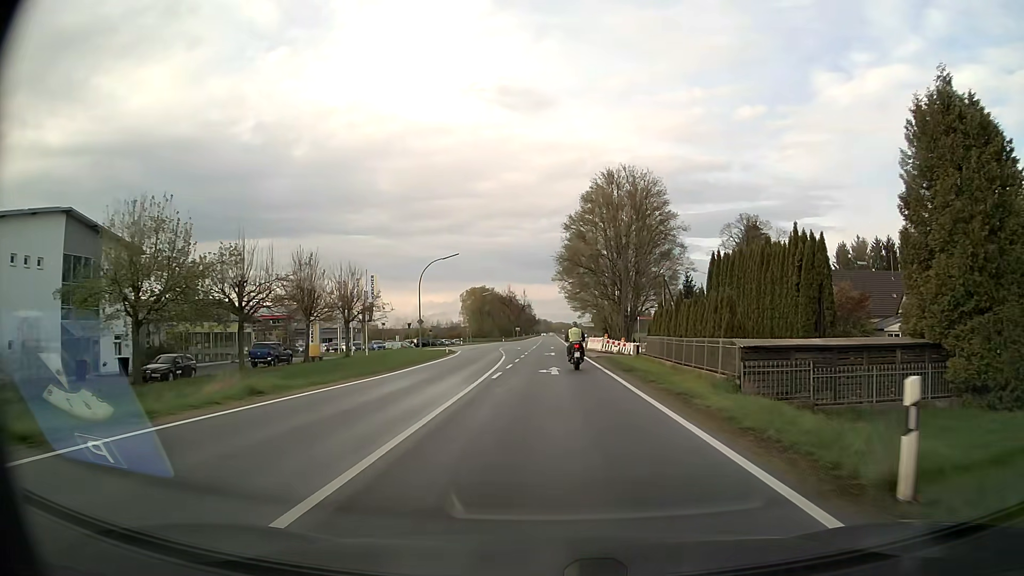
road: secondary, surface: asphalt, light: Day
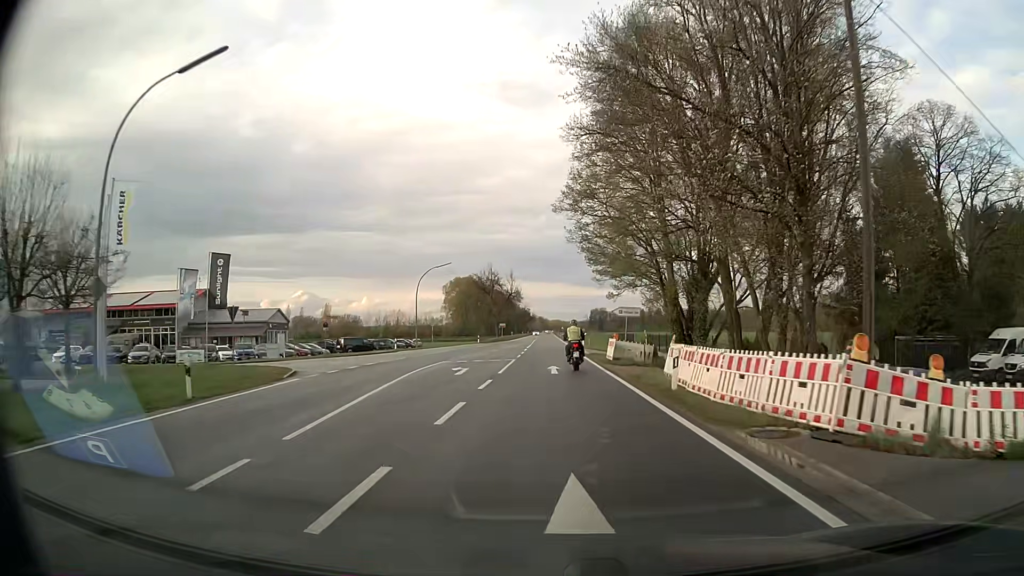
(0.0, +40.7) m; 0°
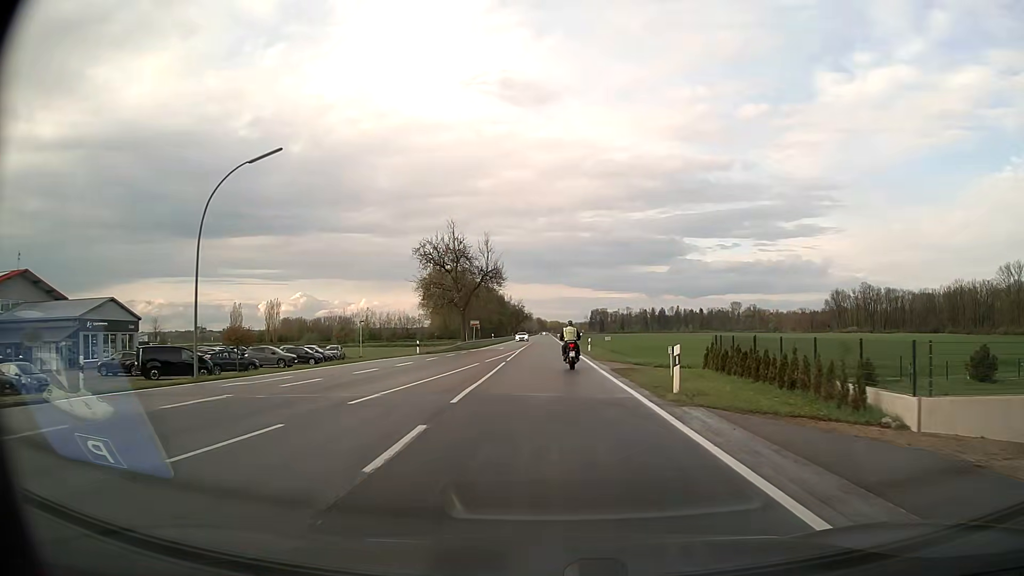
(0.0, +40.9) m; 0°
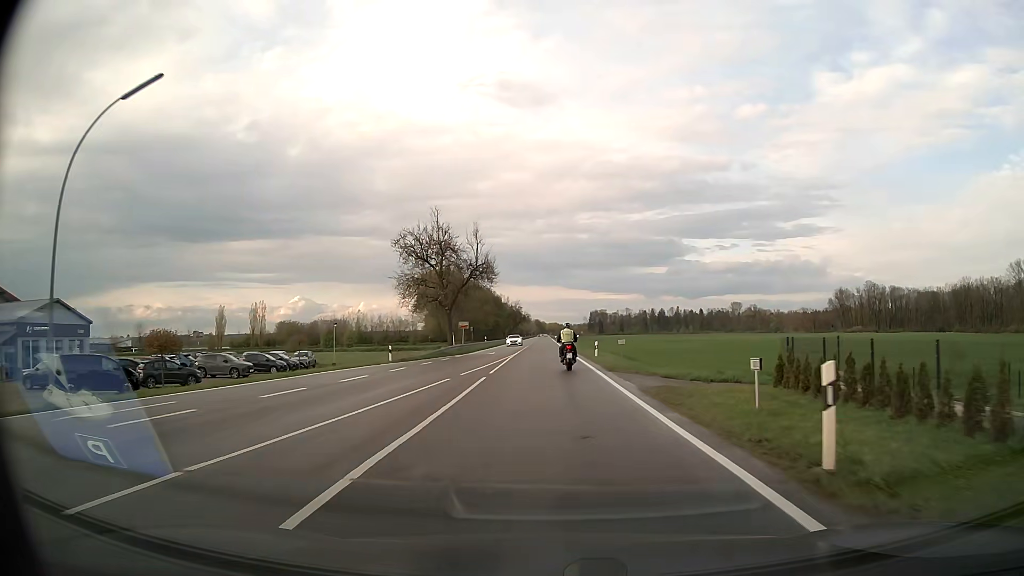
(0.0, +8.3) m; 0°
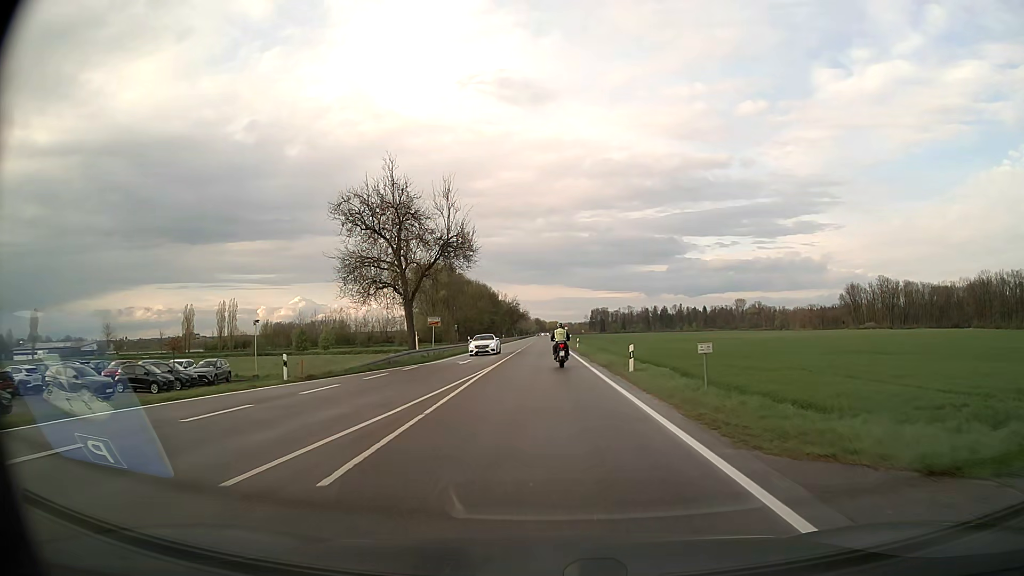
(0.0, +16.9) m; 0°
(0, +10) (0, +20) (0, +30) (0, +40) (0, +50) (0, +60) (0, +70) (-1, +80) (-1, +90) (-1, +100) m
